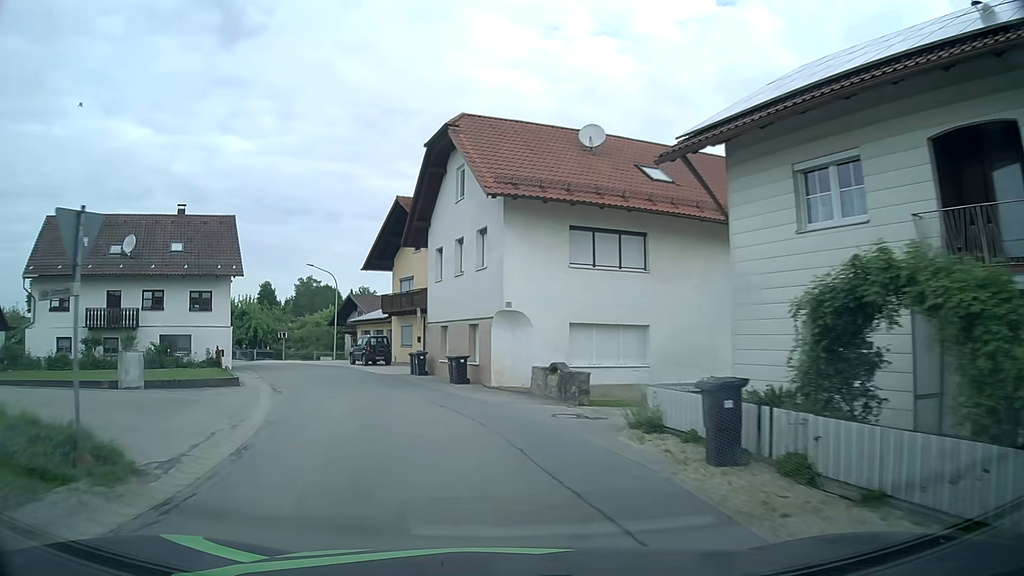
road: tertiary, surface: asphalt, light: Day
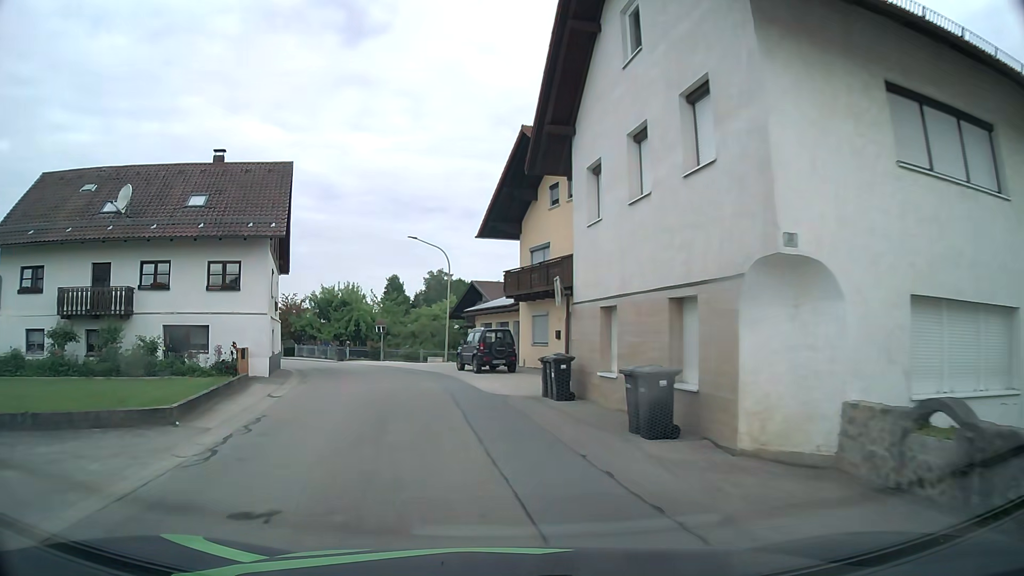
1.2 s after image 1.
(-1.4, +12.6) m; -12°
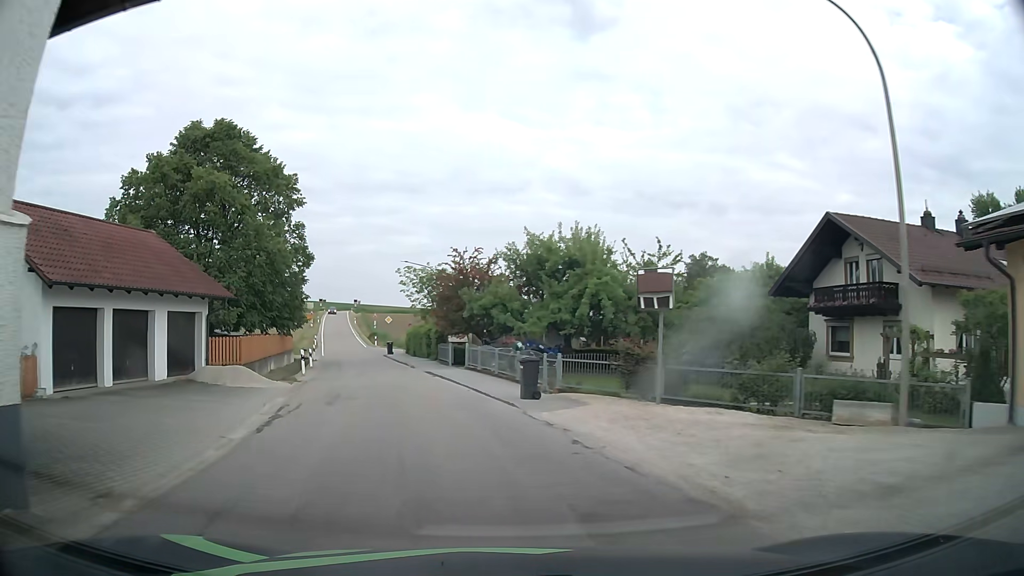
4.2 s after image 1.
(-5.5, +29.7) m; -21°
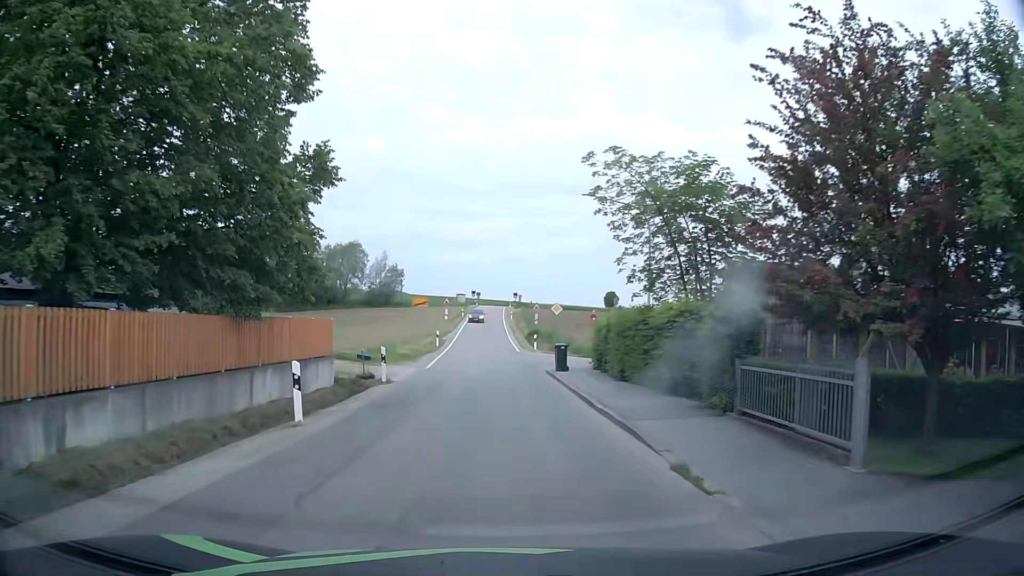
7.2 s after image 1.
(-4.4, +25.5) m; -15°
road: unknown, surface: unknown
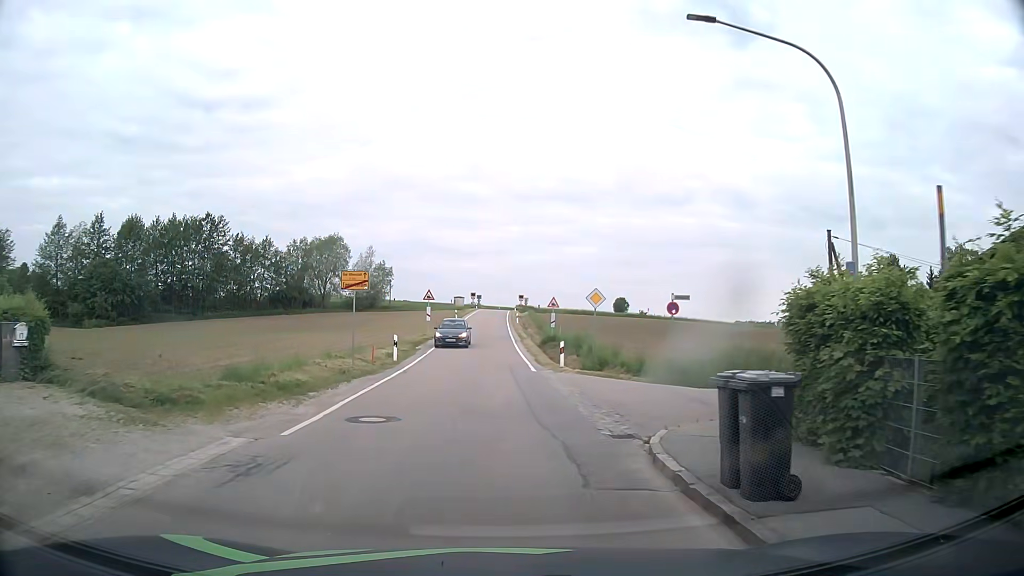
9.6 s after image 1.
(+0.1, +17.7) m; -1°
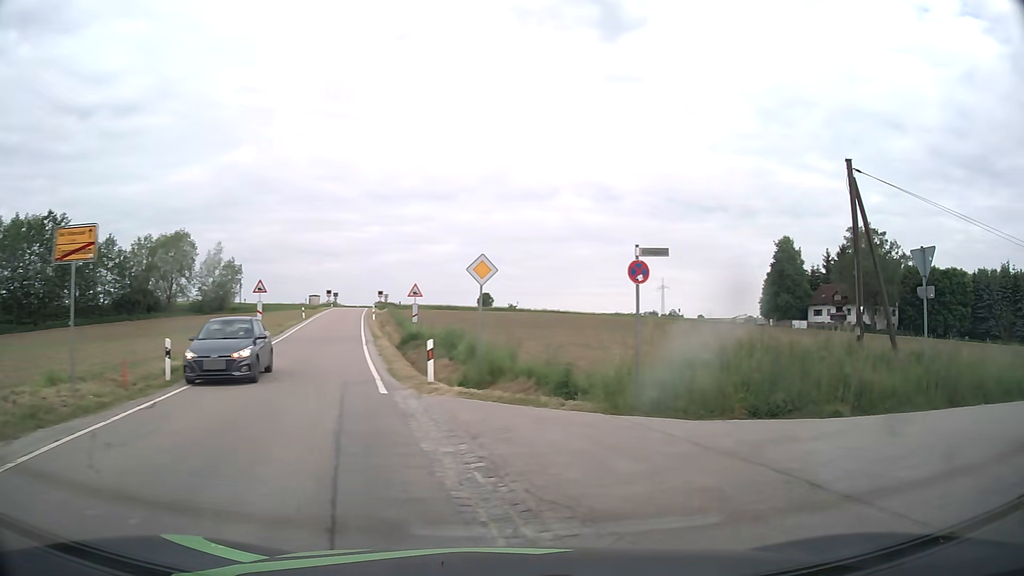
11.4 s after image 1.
(+0.4, +9.6) m; +12°
